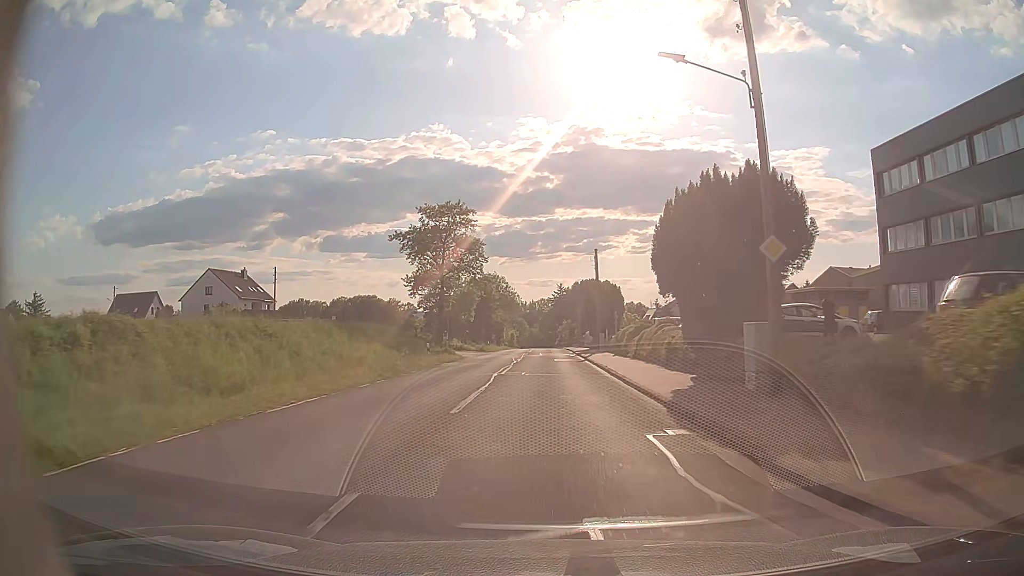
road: tertiary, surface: asphalt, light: Day
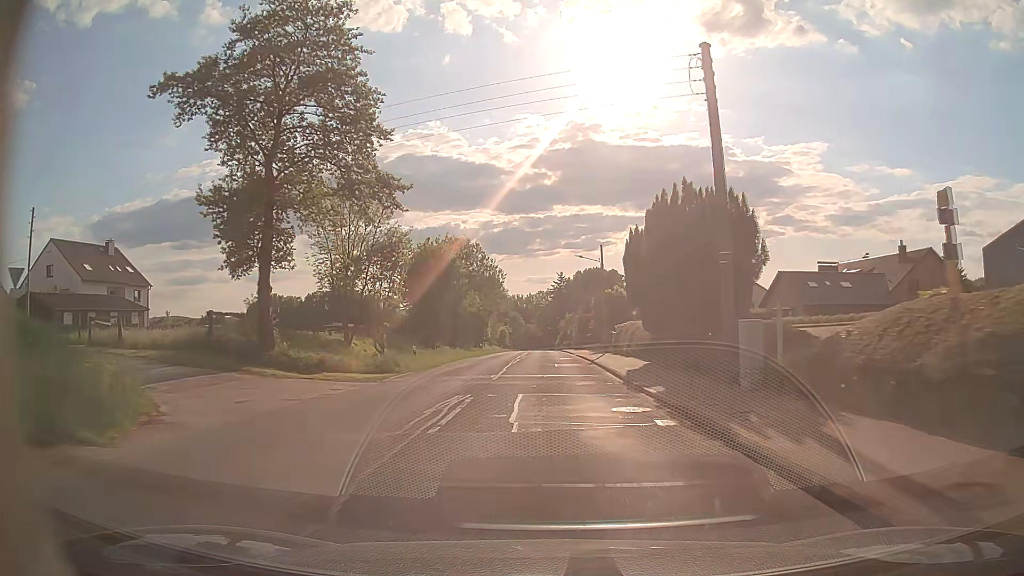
(+0.1, +39.6) m; 0°
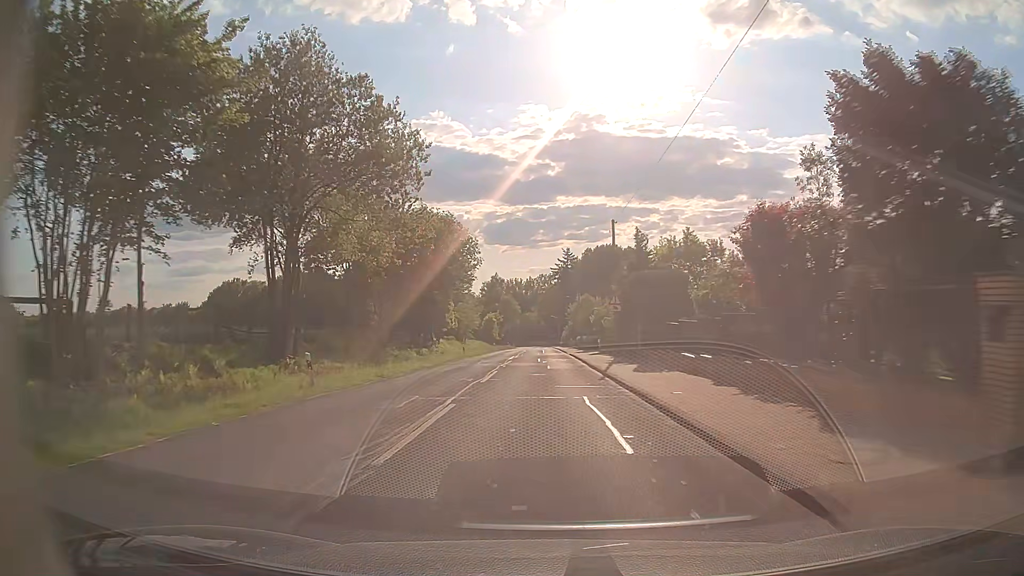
(-0.1, +49.5) m; 0°
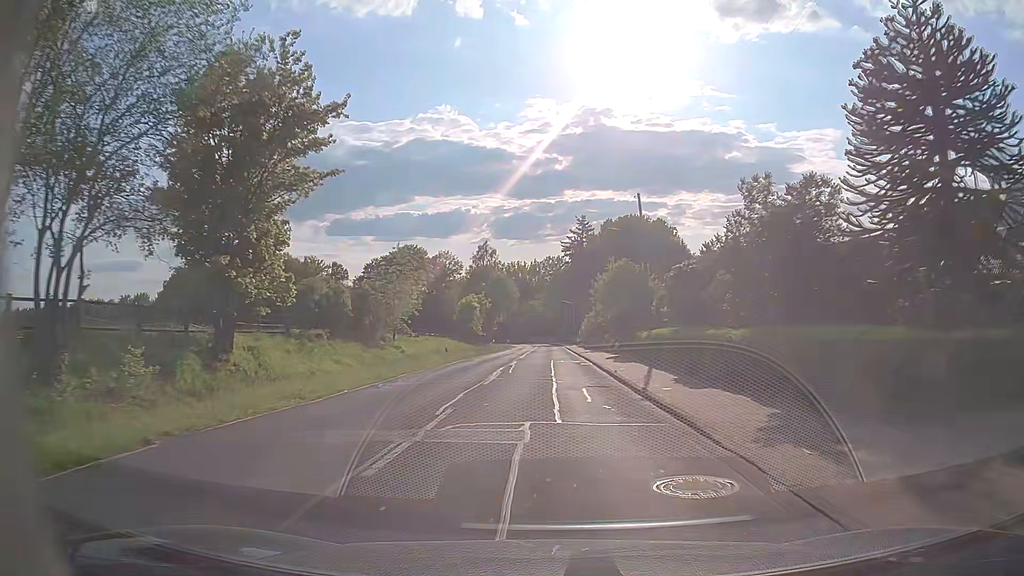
(-0.3, +48.7) m; -1°
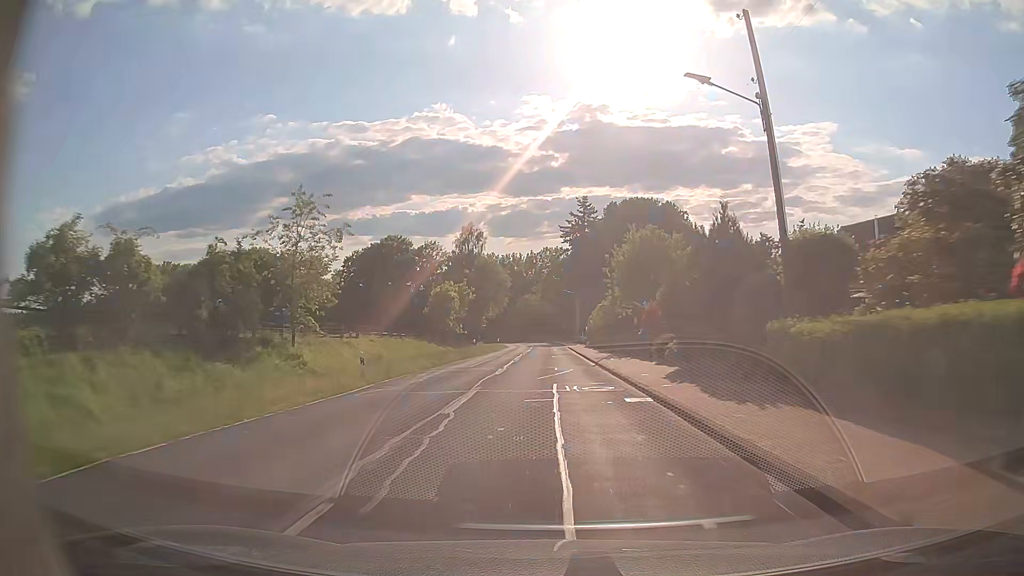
(0.0, +19.1) m; 0°
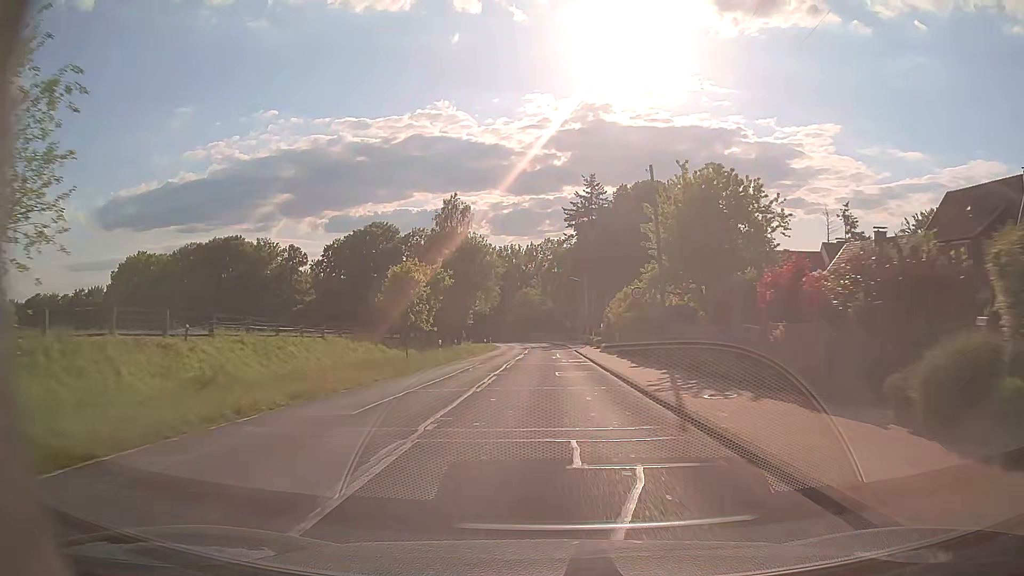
(+0.1, +19.0) m; 0°
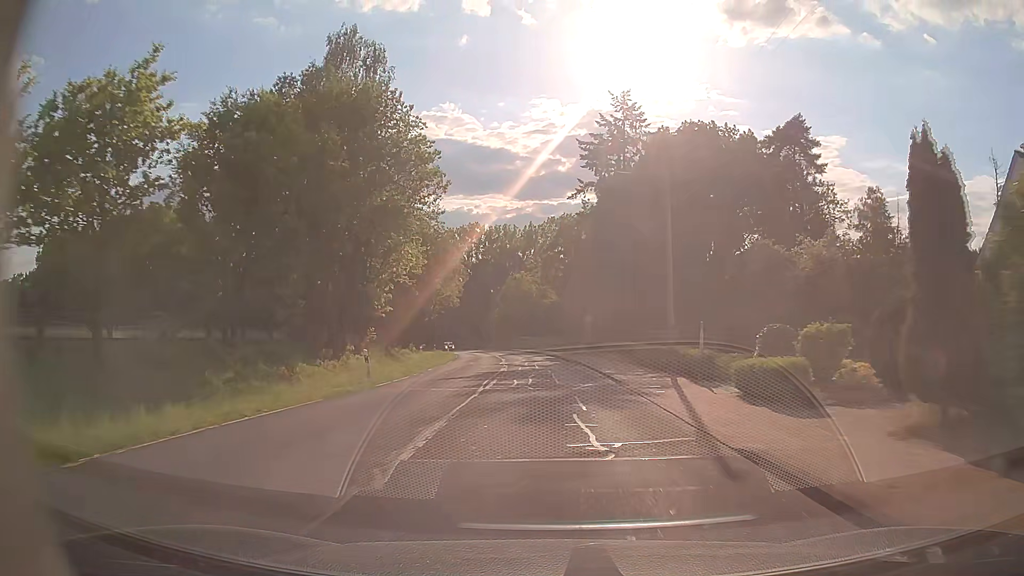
(+0.2, +46.1) m; 0°
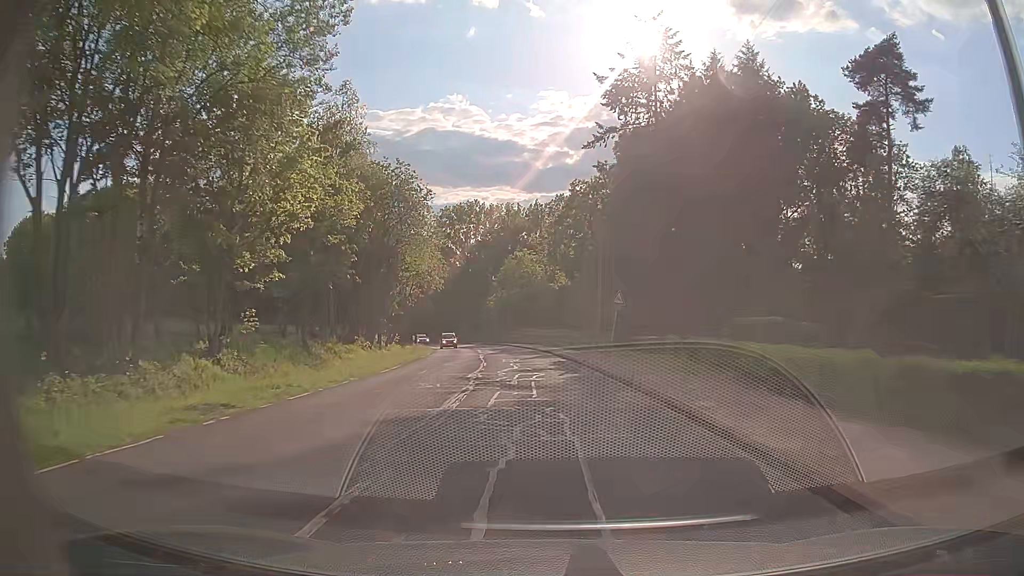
(0.0, +18.3) m; 0°
(0, +10) (0, +20) (-1, +30) (-2, +40) (-3, +50) (-4, +60) (-6, +70) (-9, +79) (-11, +89) (-14, +99) m
